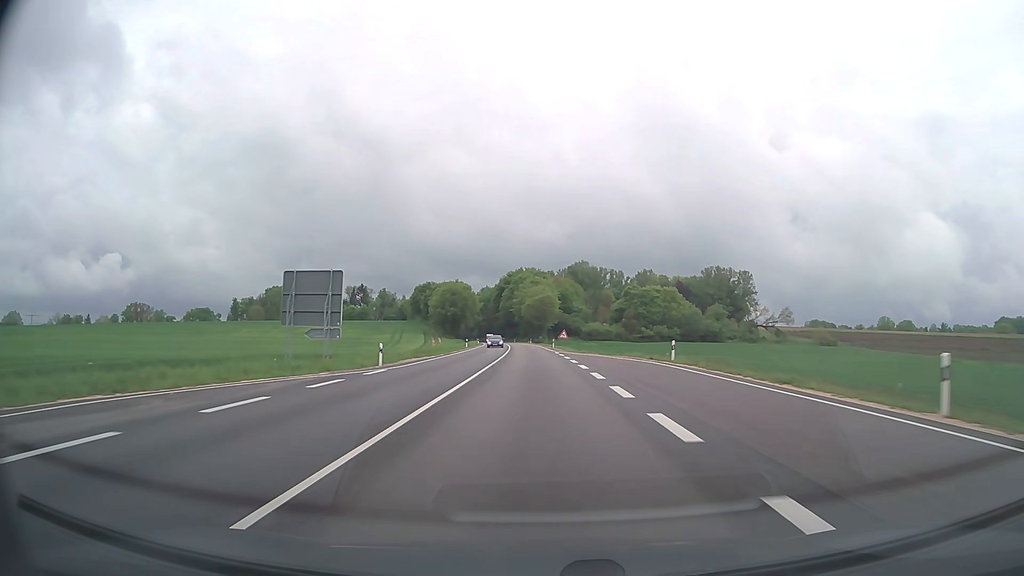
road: trunk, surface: asphalt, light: Day
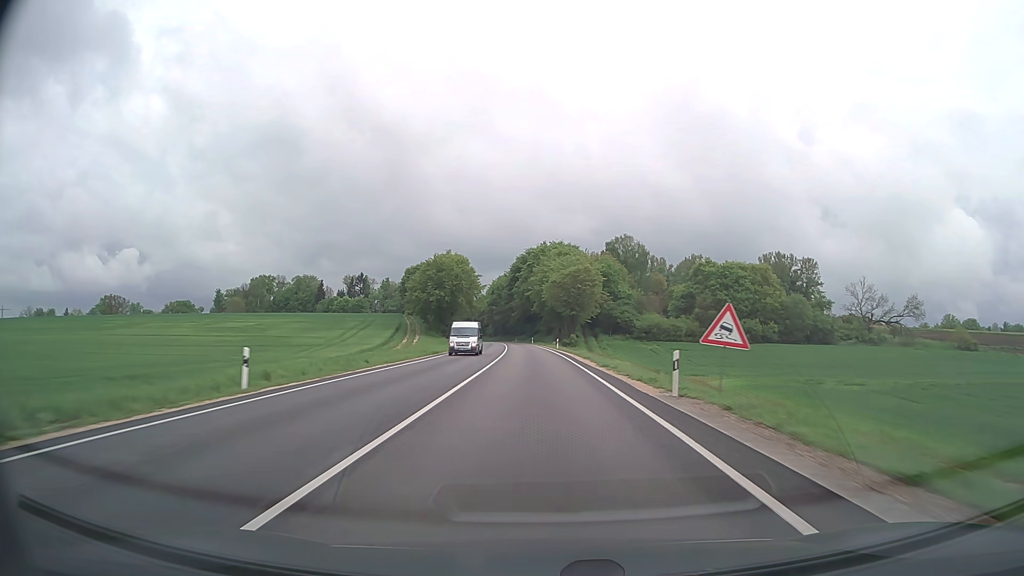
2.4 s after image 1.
(-1.2, +64.1) m; -2°
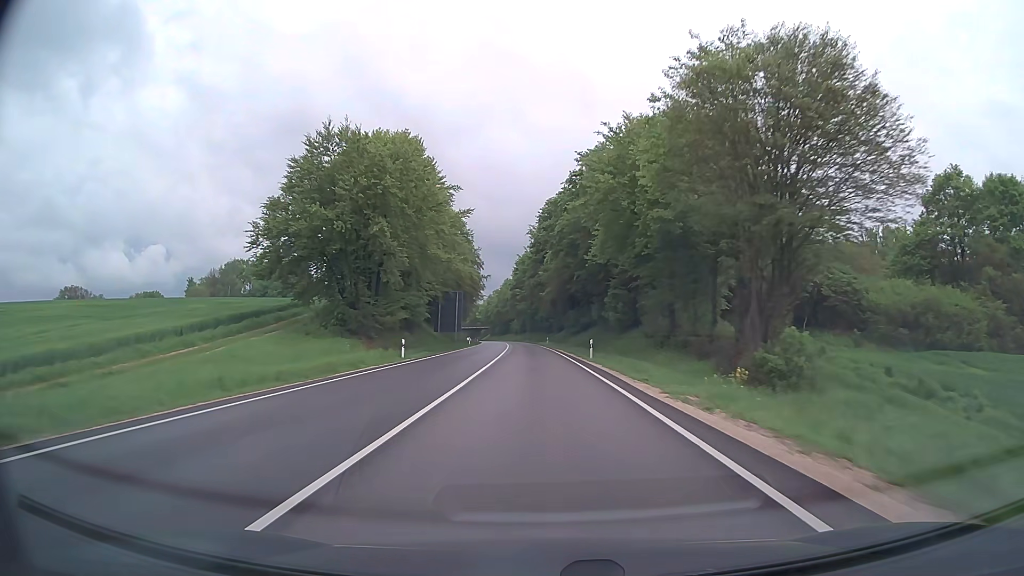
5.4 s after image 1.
(-2.5, +80.1) m; -3°
(0, +10) (0, +20) (0, +30) (-1, +40) (-1, +50) (-1, +60) (-1, +70) (-2, +80) (-2, +90) (-3, +100) m
